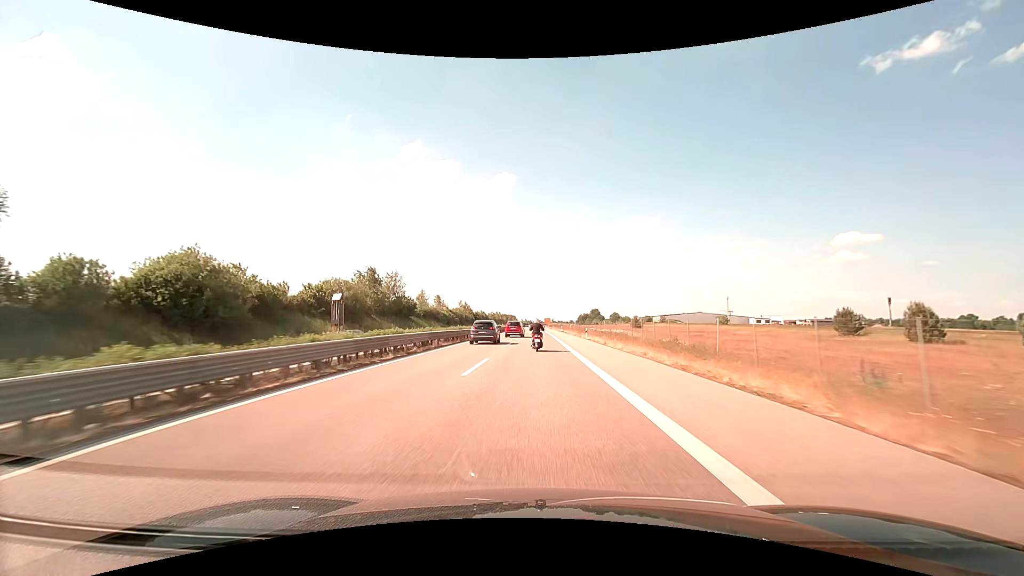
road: trunk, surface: asphalt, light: Day
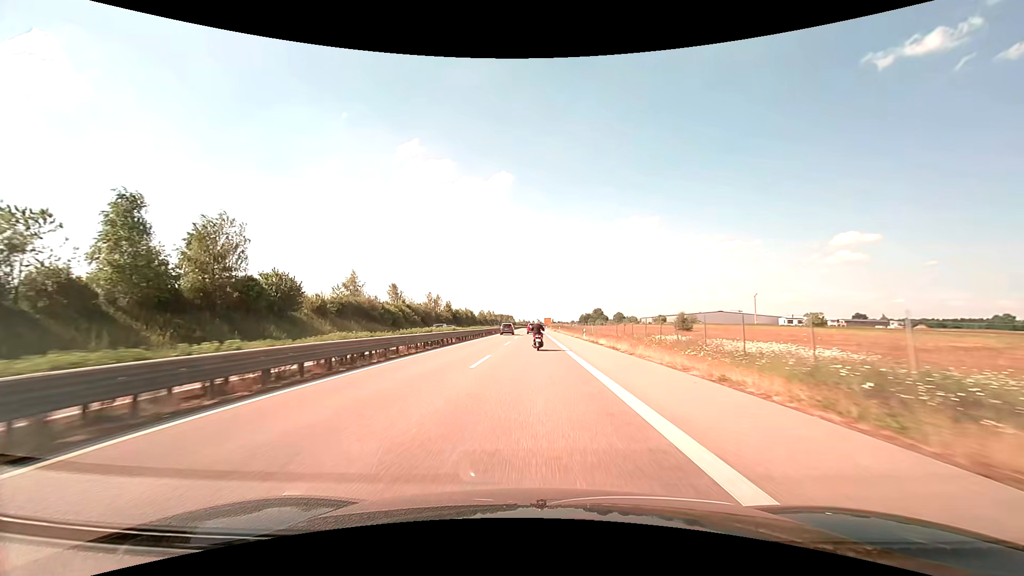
(+0.1, +50.9) m; 0°
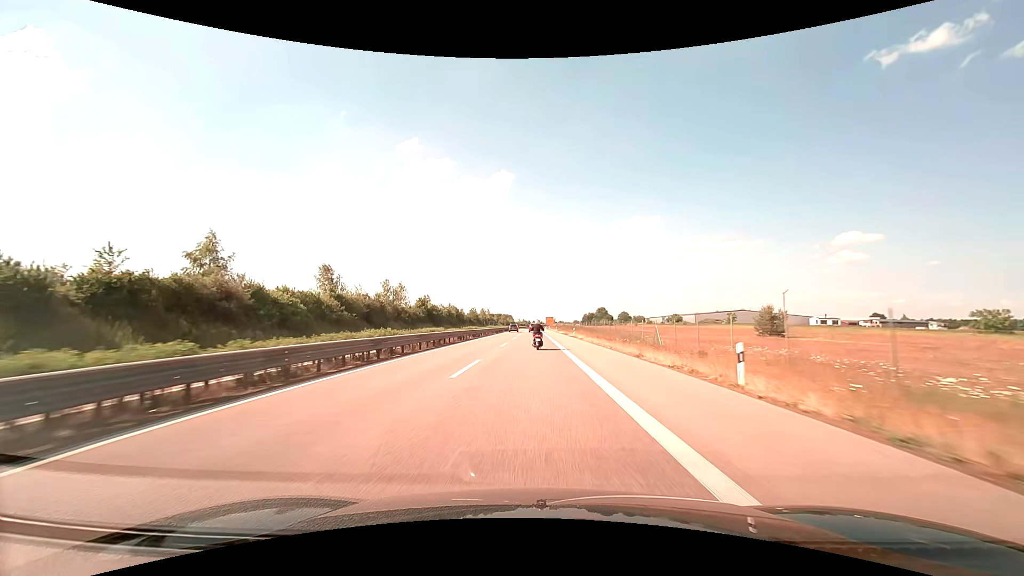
(-0.1, +38.6) m; 0°
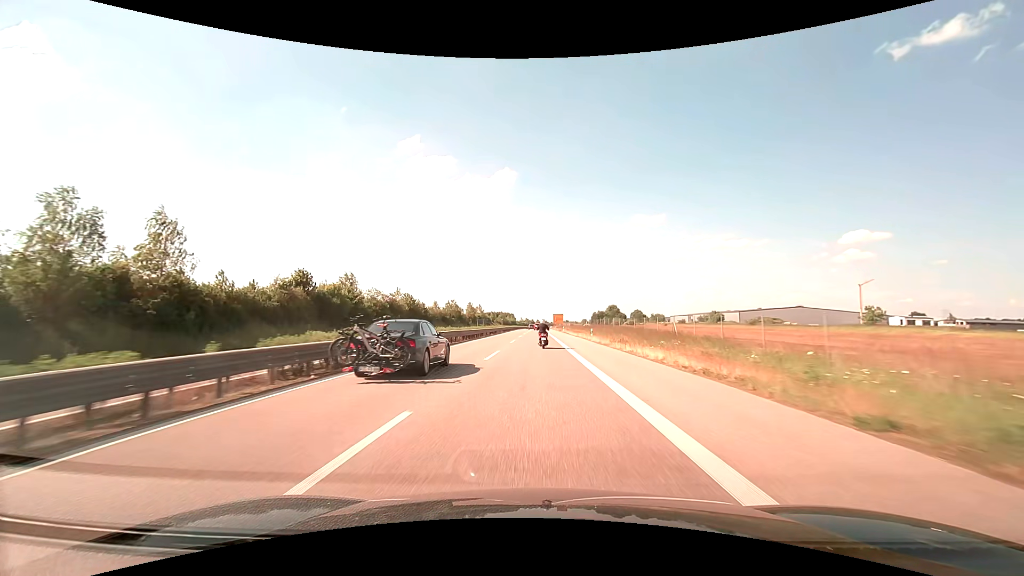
(-0.5, +65.5) m; -1°
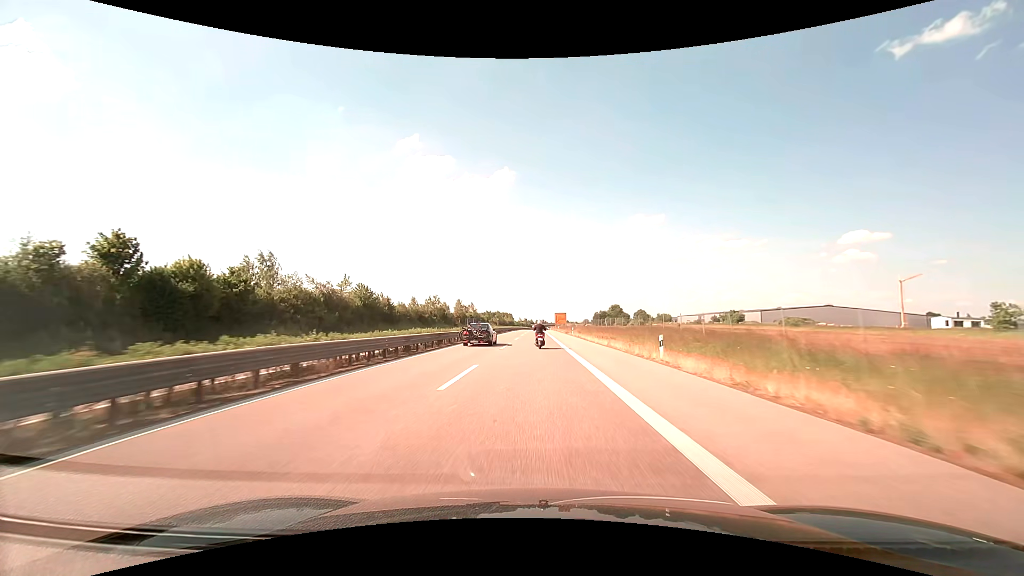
(+0.1, +26.7) m; 0°
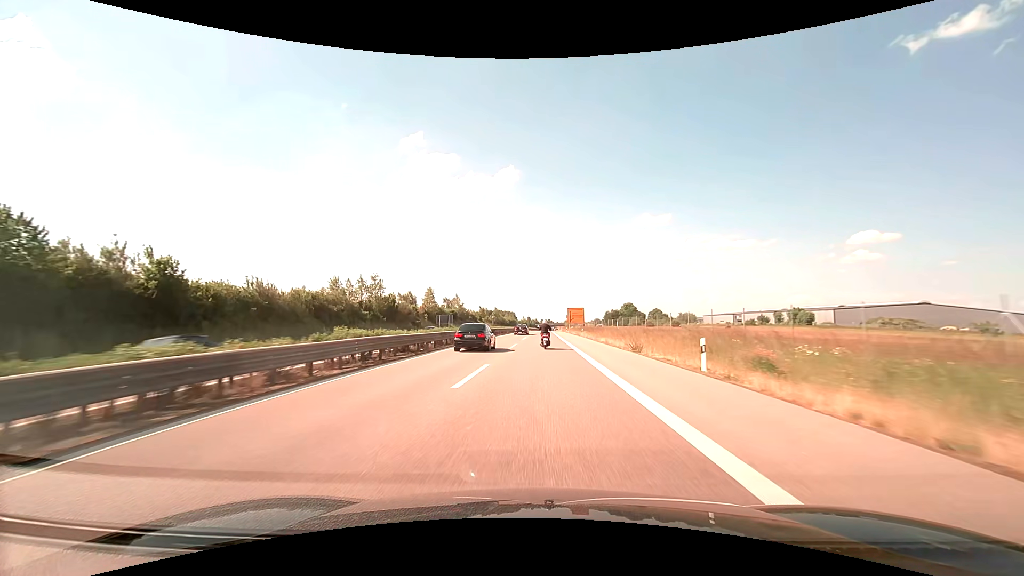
(-0.1, +53.9) m; -1°
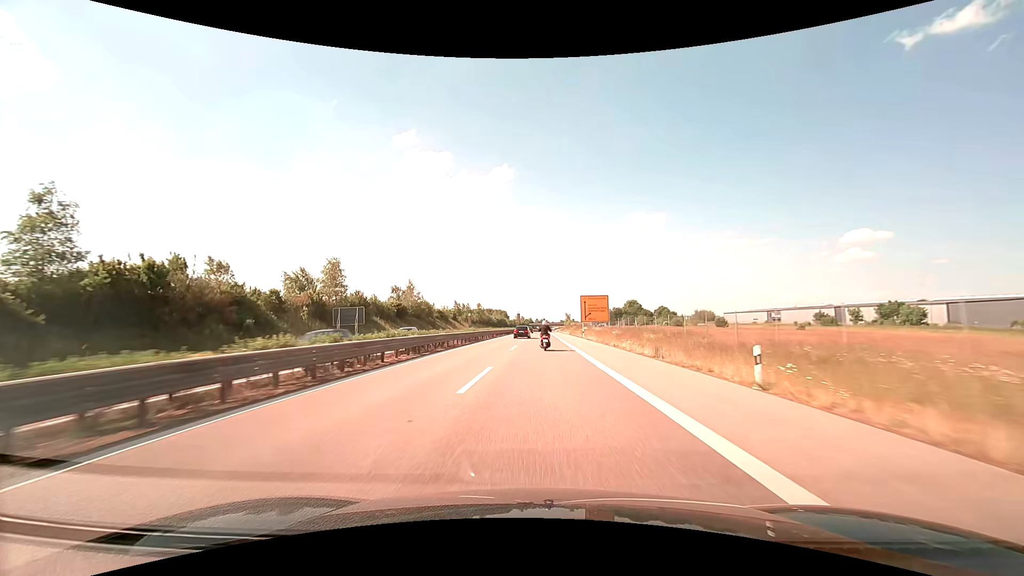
(+0.4, +54.1) m; +1°
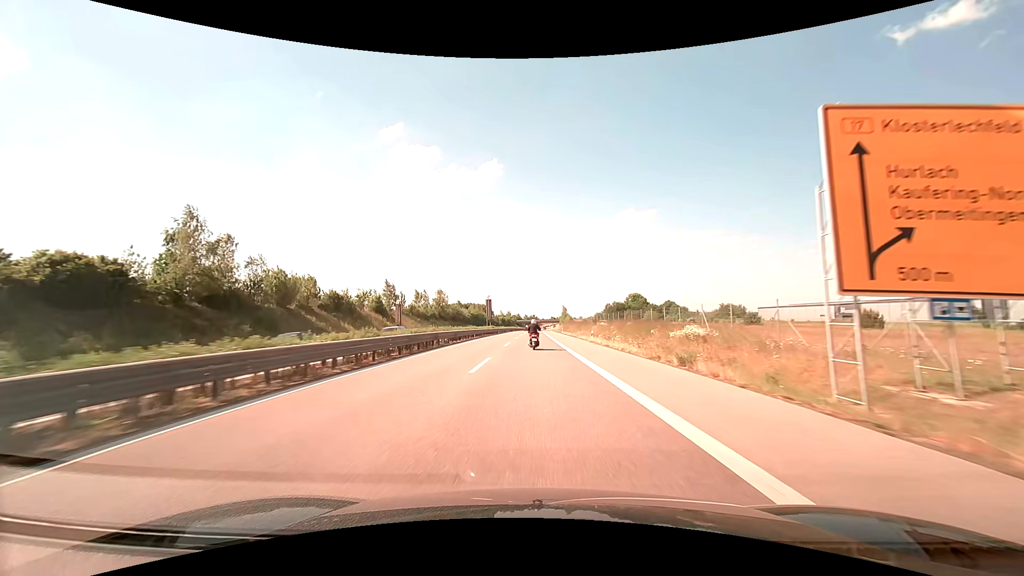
(+0.3, +67.8) m; +1°
(0, +10) (0, +20) (0, +30) (0, +40) (0, +50) (0, +60) (0, +70) (0, +80) (0, +90) (0, +100) m
